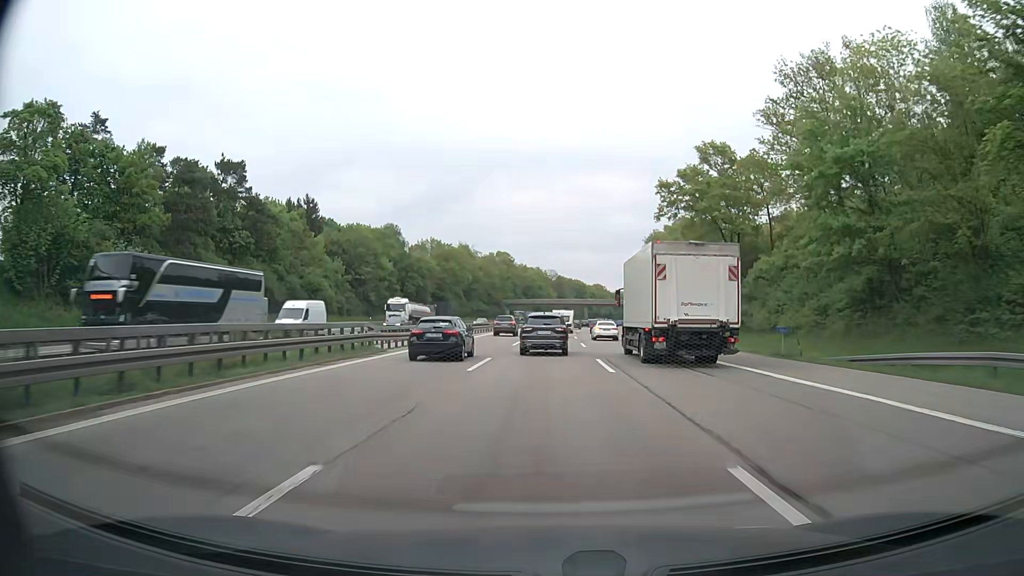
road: motorway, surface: asphalt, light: Day
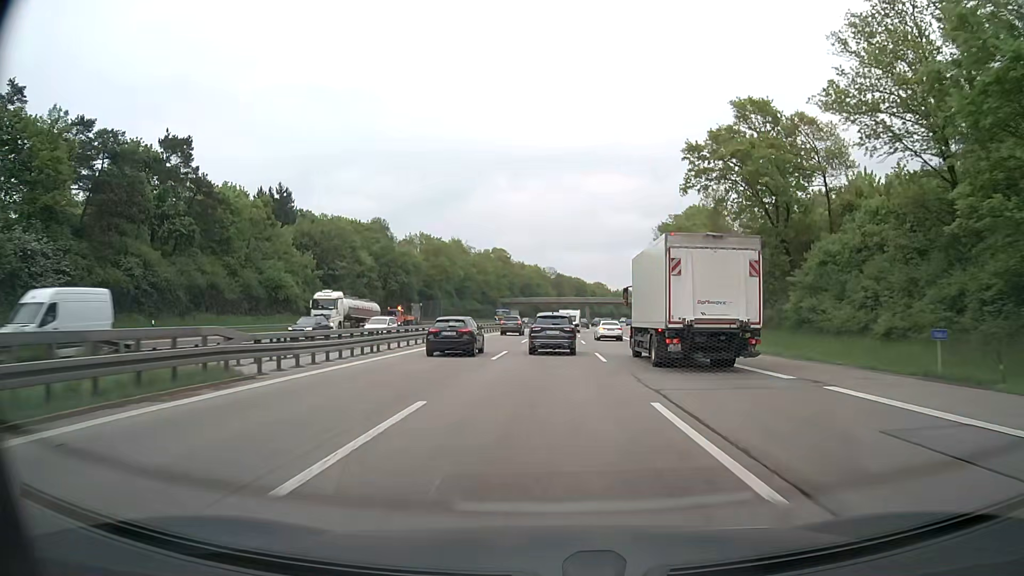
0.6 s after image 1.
(0.0, +12.9) m; 0°
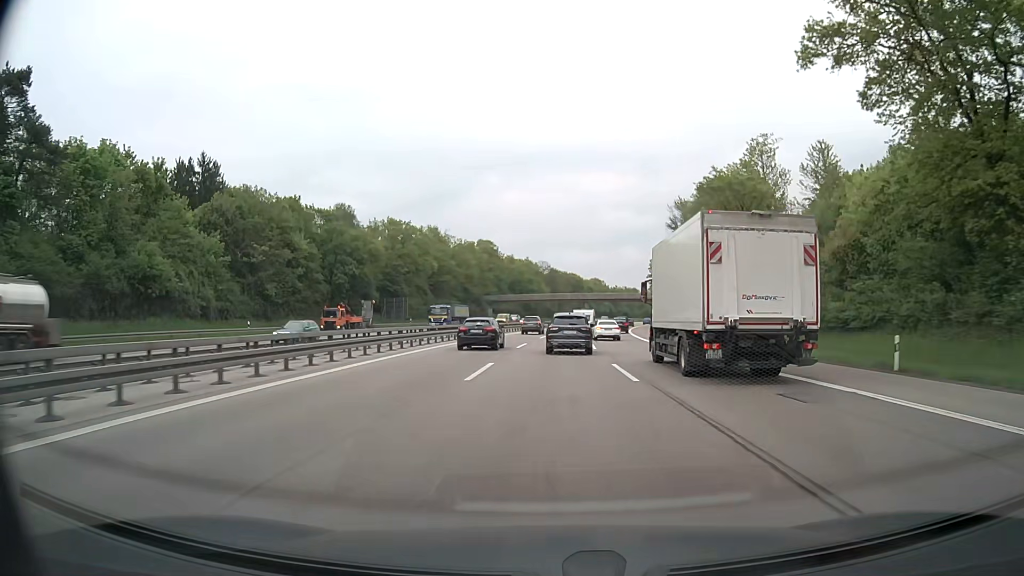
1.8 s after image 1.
(+0.1, +25.9) m; 0°
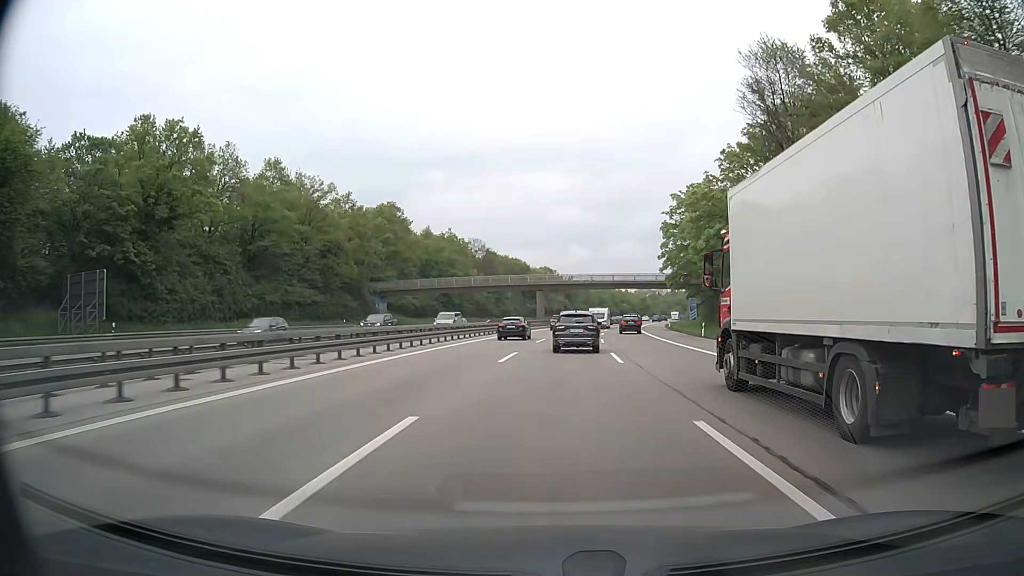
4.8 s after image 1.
(+2.6, +65.7) m; +5°
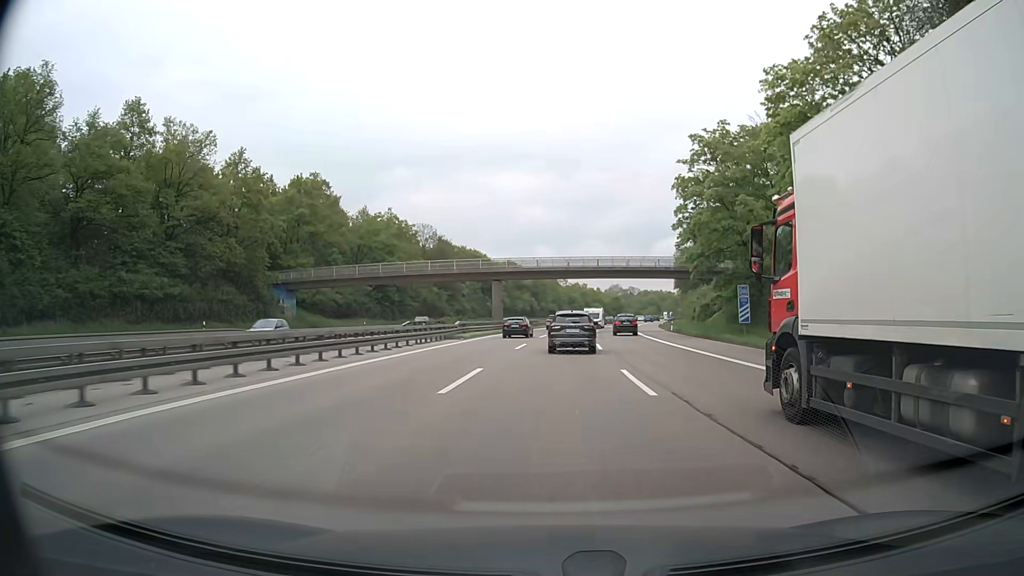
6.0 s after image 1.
(+0.7, +26.7) m; +3°
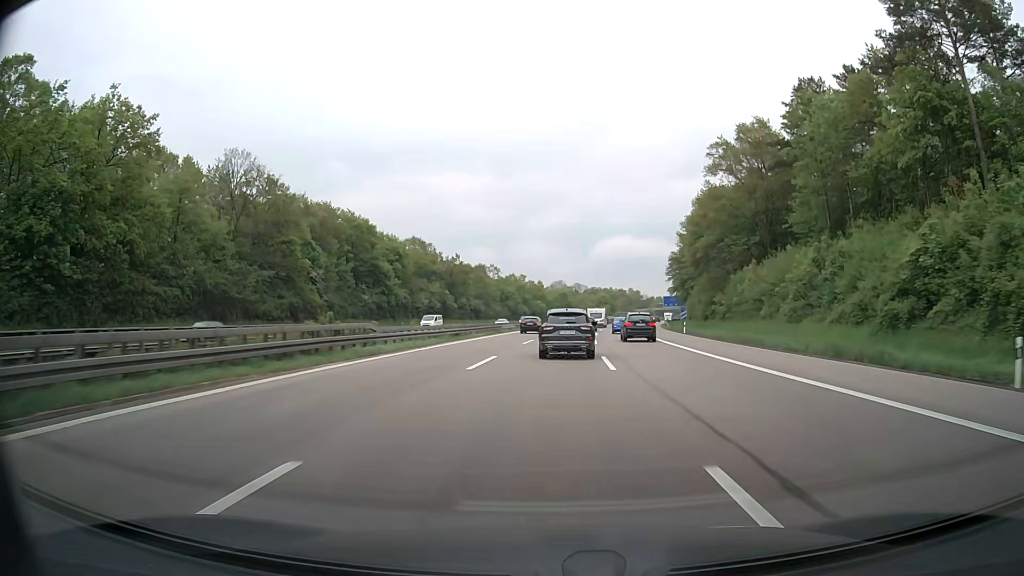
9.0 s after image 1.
(+3.3, +65.8) m; +5°
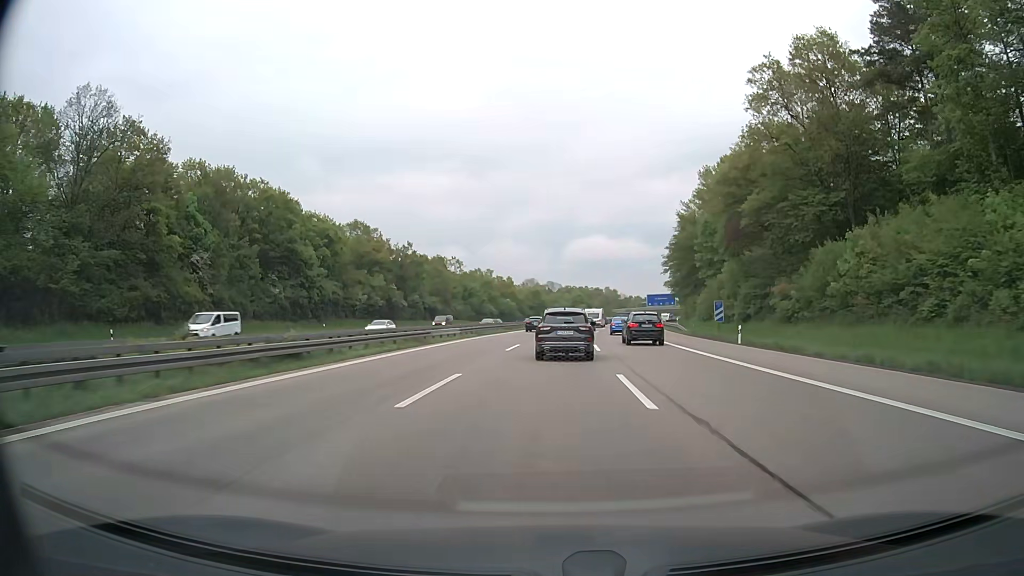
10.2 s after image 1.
(+0.5, +25.5) m; +2°
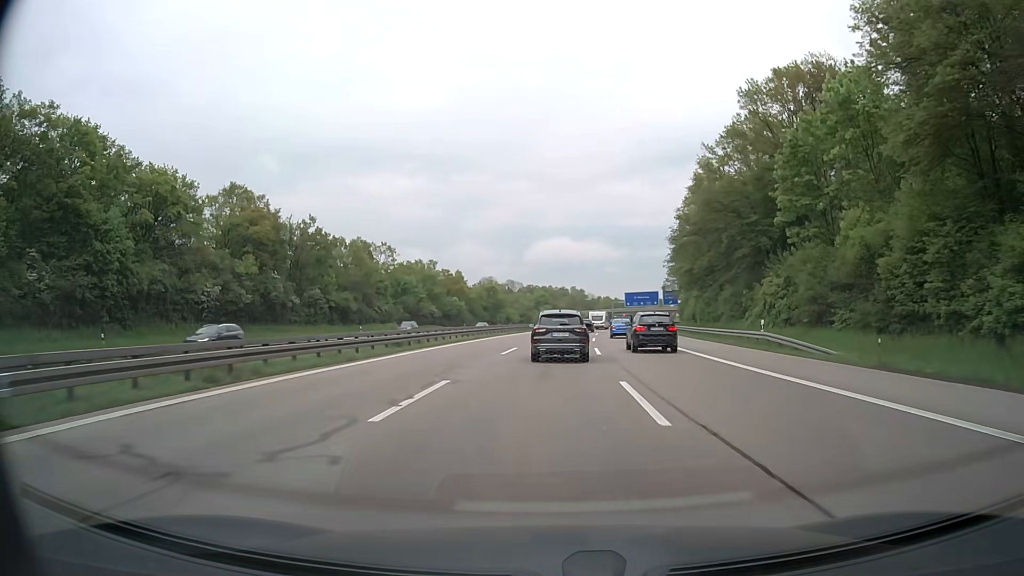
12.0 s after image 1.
(+1.2, +37.1) m; +4°
(0, +10) (0, +20) (+1, +30) (+1, +40) (+2, +50) (+2, +60) (+3, +70) (+5, +80) (+6, +90) (+7, +100) m
